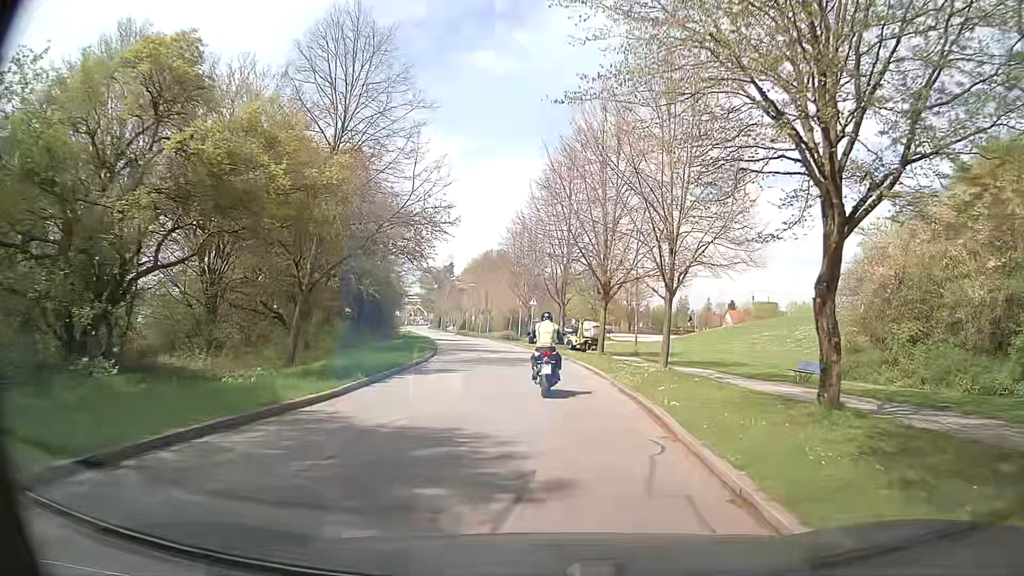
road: unclassified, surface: asphalt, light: Day
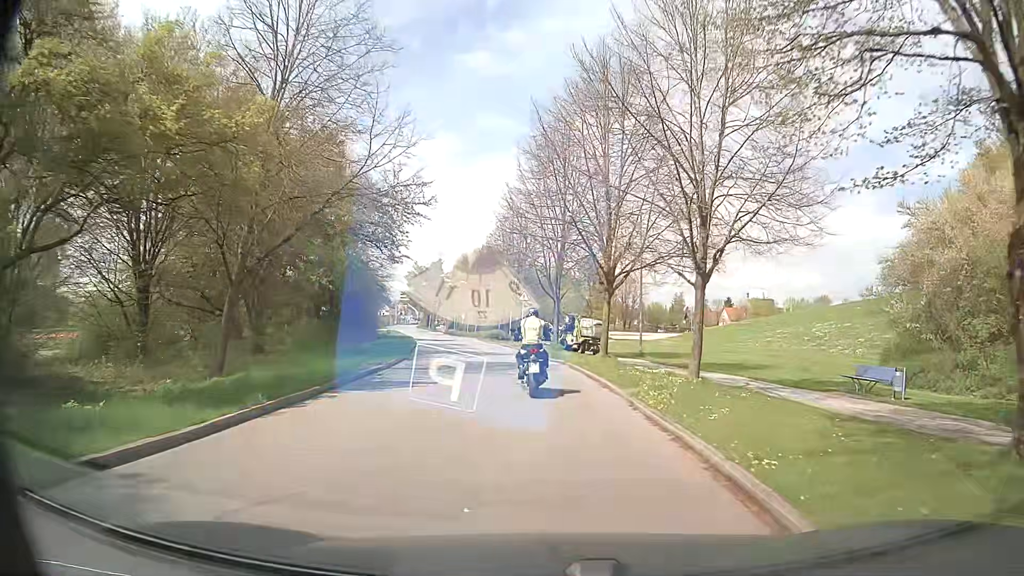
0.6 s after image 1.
(-0.1, +5.2) m; -1°
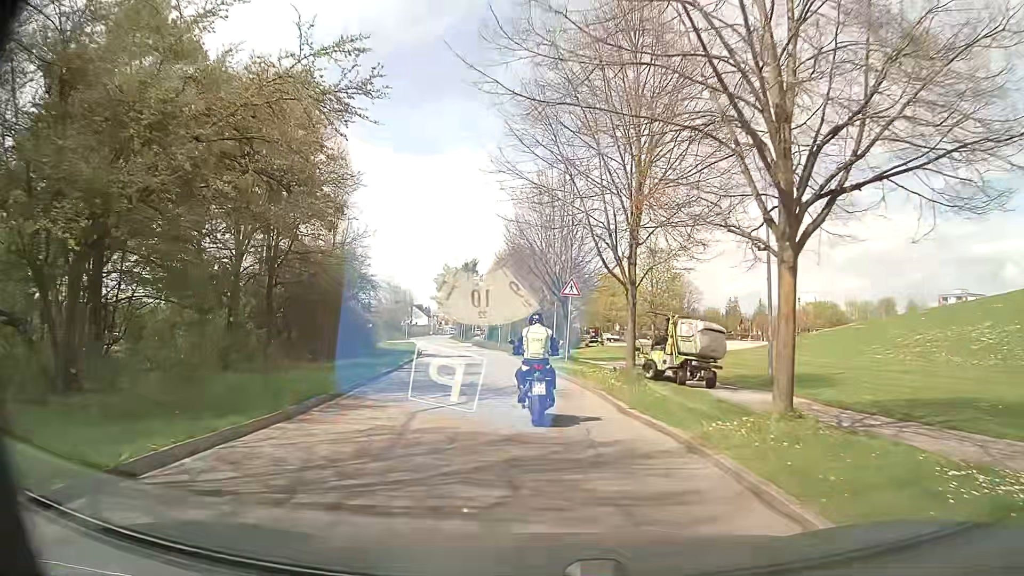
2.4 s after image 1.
(-0.5, +15.6) m; -4°
(0, +10) (-1, +20) (-2, +30) (-4, +40) (-5, +50) (-7, +59) (-9, +69) (-12, +79) (-14, +89) (-16, +99) m
